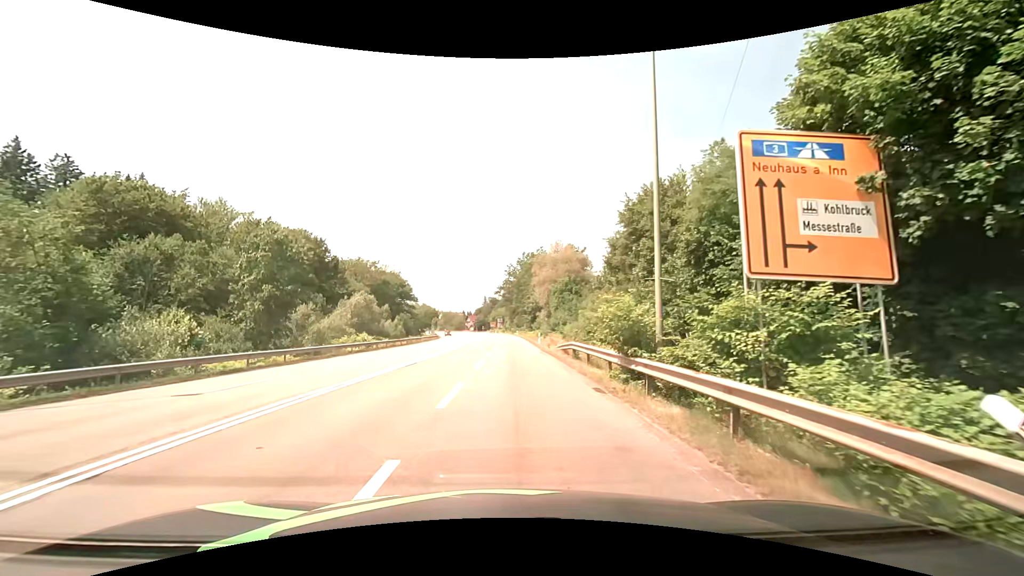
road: secondary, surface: asphalt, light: Day
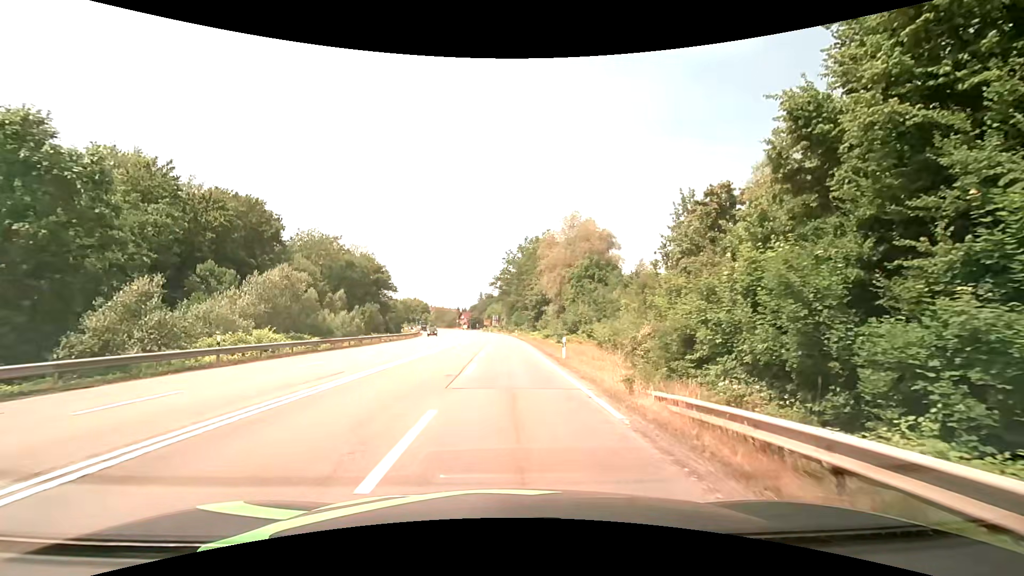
(+0.1, +22.3) m; 0°
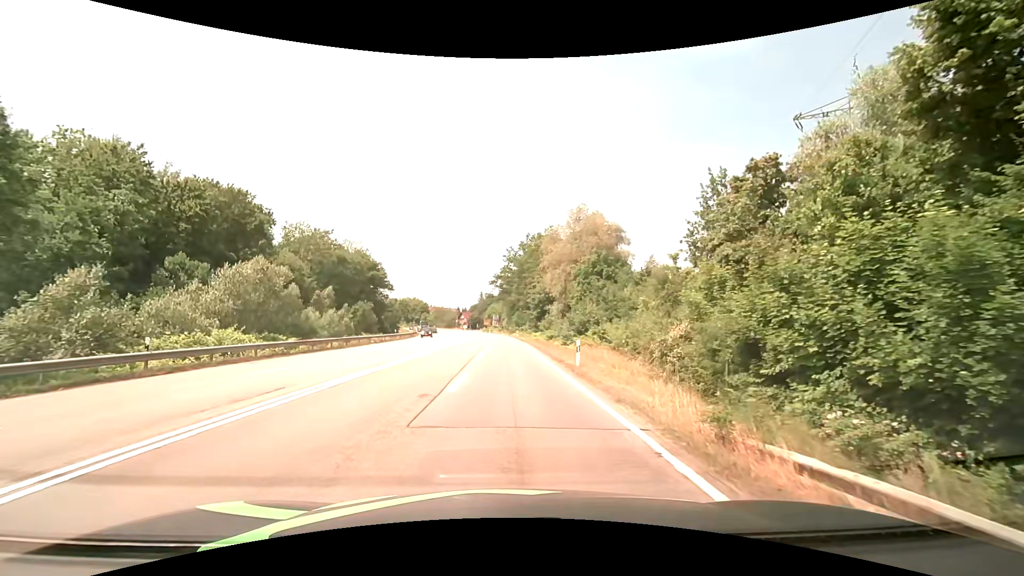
(0.0, +4.5) m; -1°
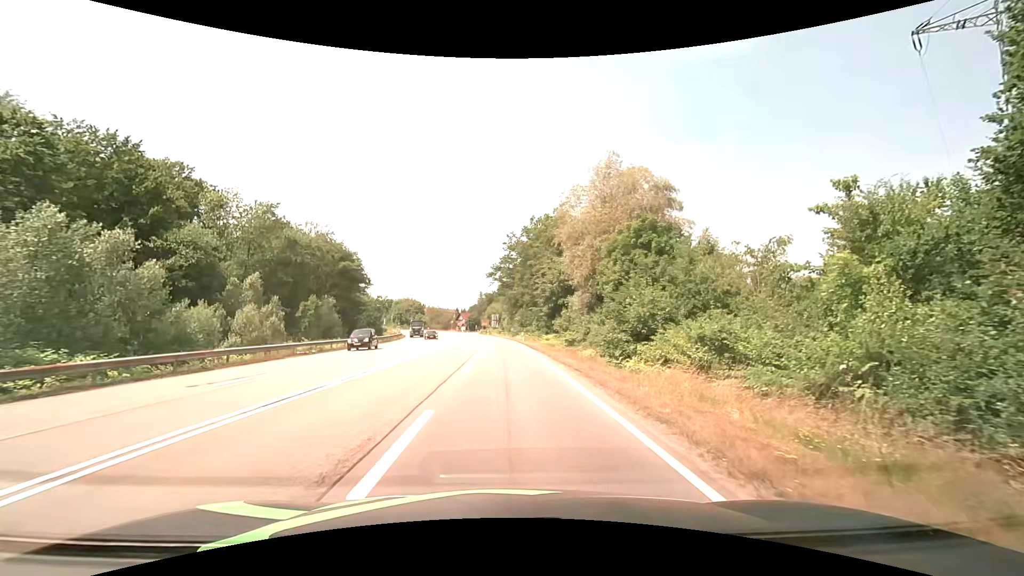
(+0.2, +18.0) m; 0°
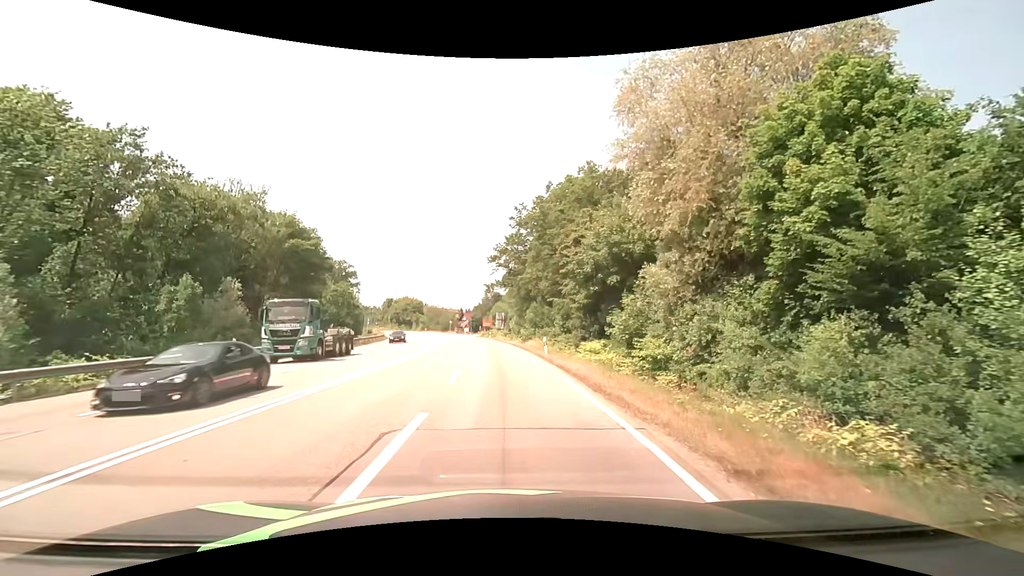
(-0.1, +22.4) m; -1°
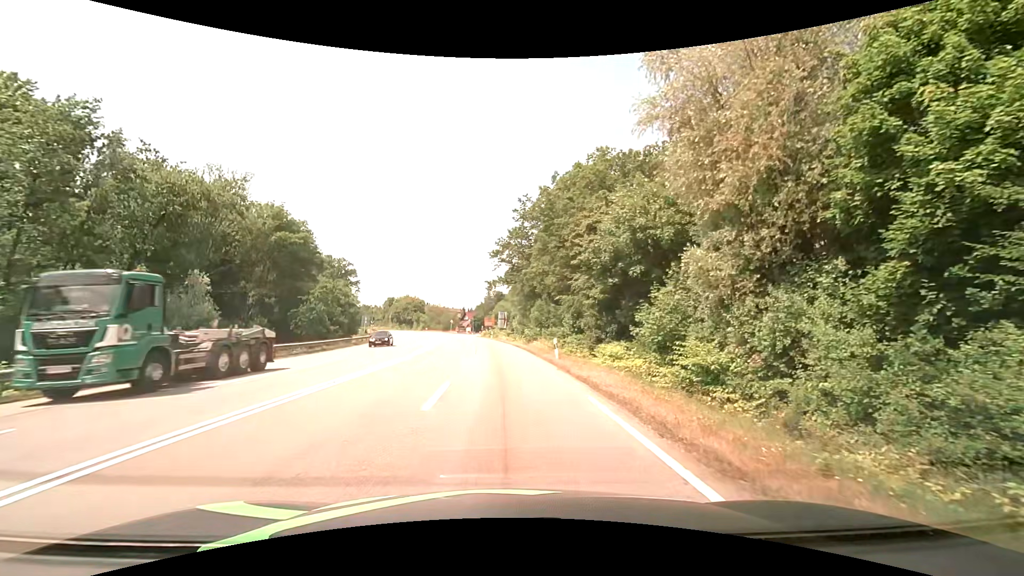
(0.0, +4.5) m; -1°
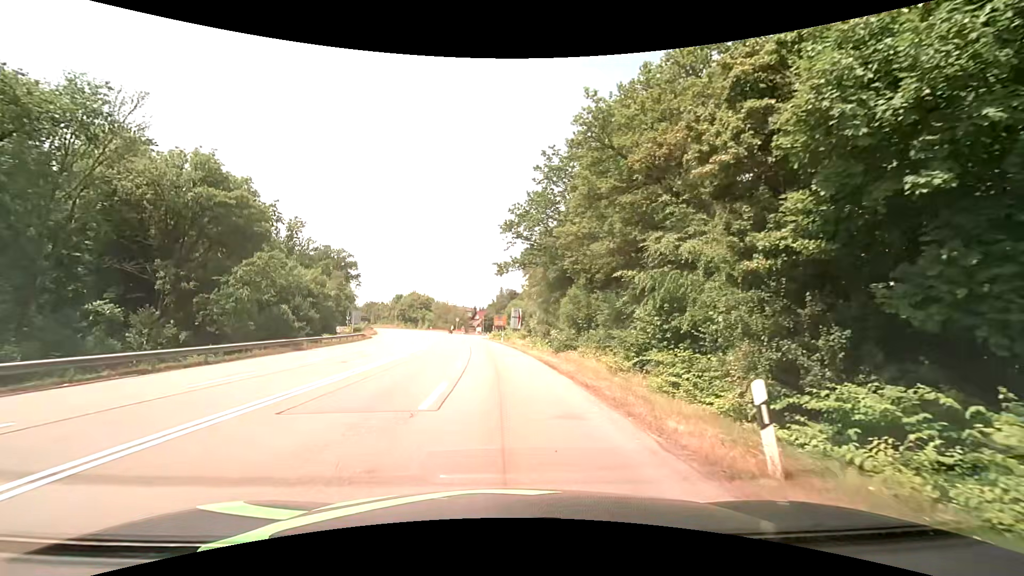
(-0.3, +17.9) m; -1°
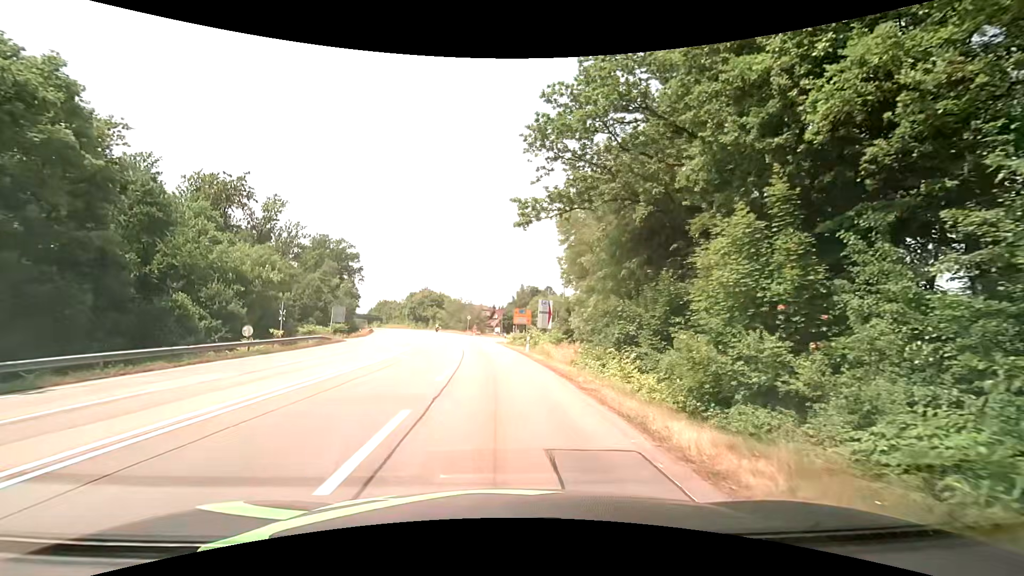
(-0.5, +22.5) m; -2°
(0, +10) (0, +20) (-1, +30) (-2, +40) (-3, +50) (-4, +60) (-6, +70) (-8, +79) (-10, +89) (-12, +99) m
